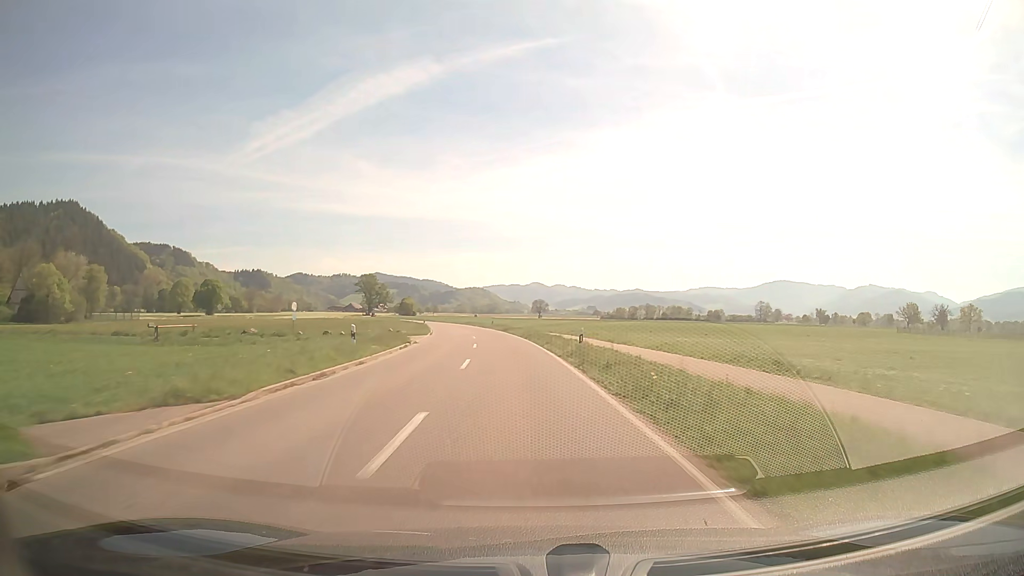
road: secondary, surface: asphalt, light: Day
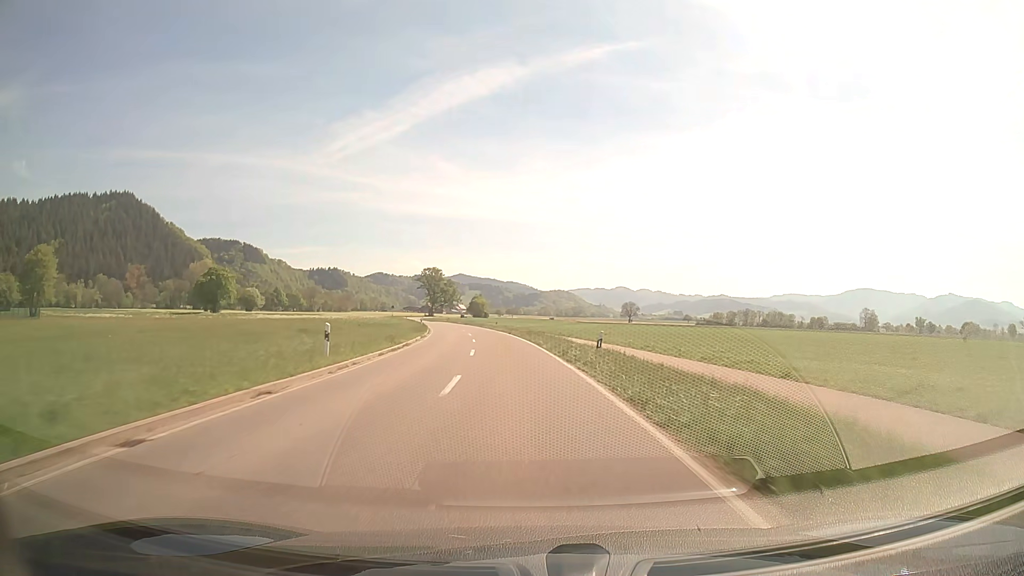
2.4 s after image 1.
(-3.5, +54.3) m; -7°
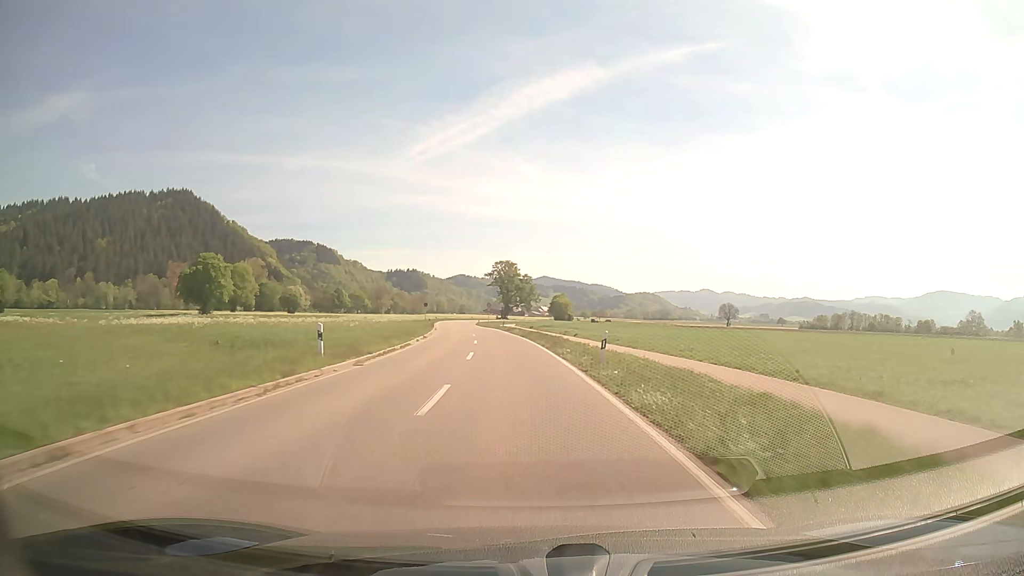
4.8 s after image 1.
(-2.9, +50.2) m; -7°
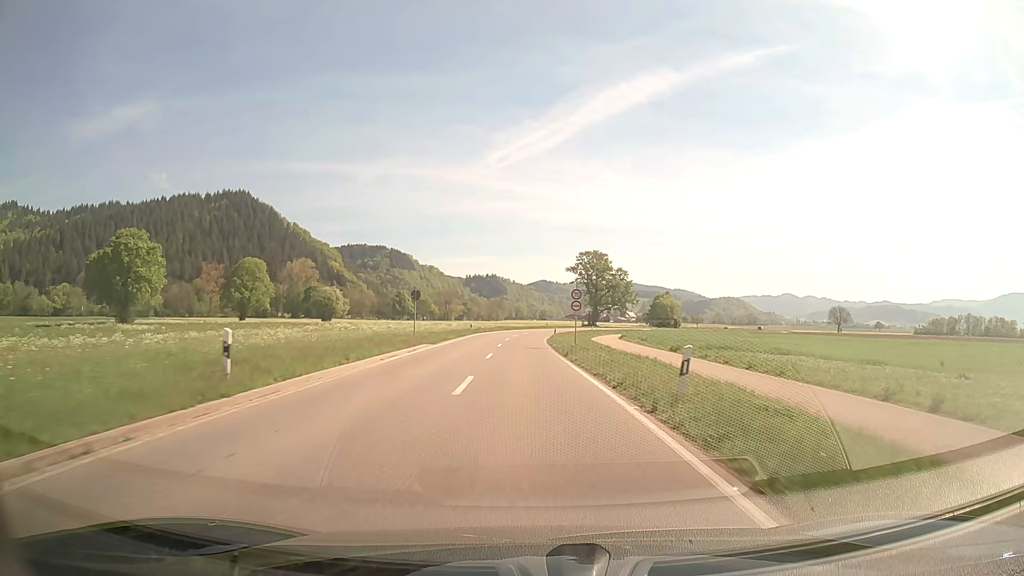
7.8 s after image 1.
(-3.8, +57.3) m; -7°
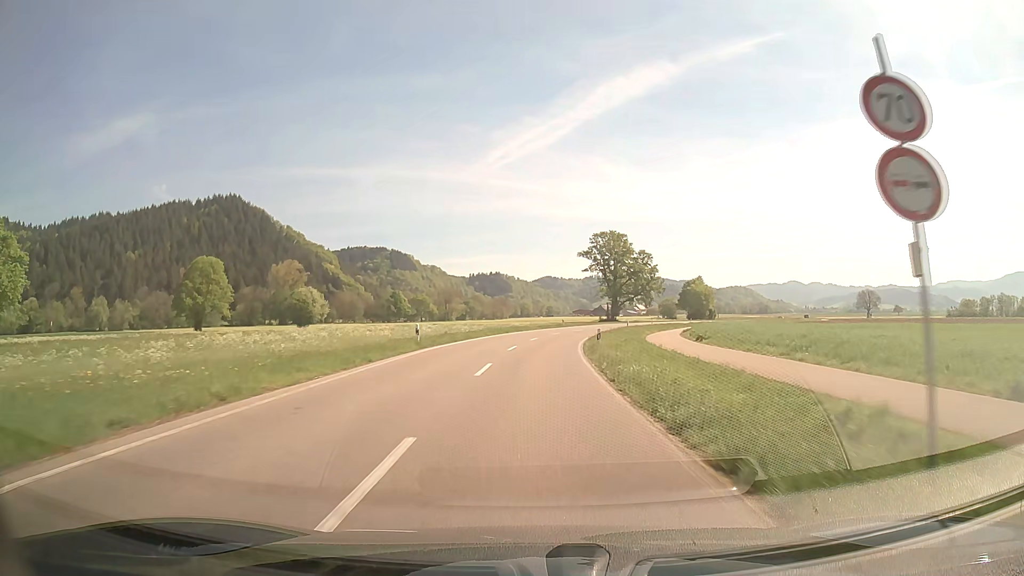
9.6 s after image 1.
(-0.3, +32.4) m; -1°
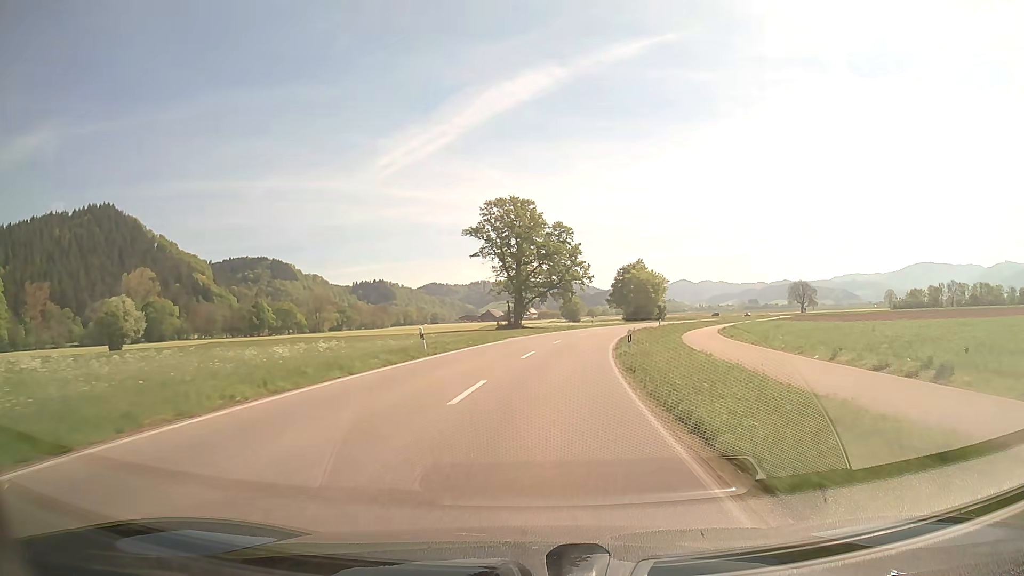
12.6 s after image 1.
(+3.2, +52.8) m; +9°
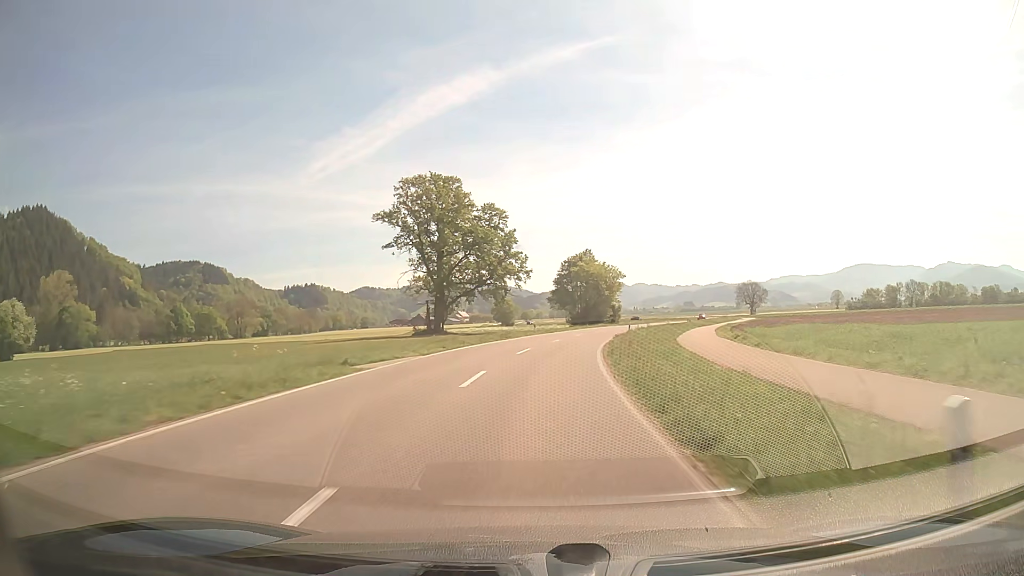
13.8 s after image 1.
(+1.1, +21.1) m; +6°
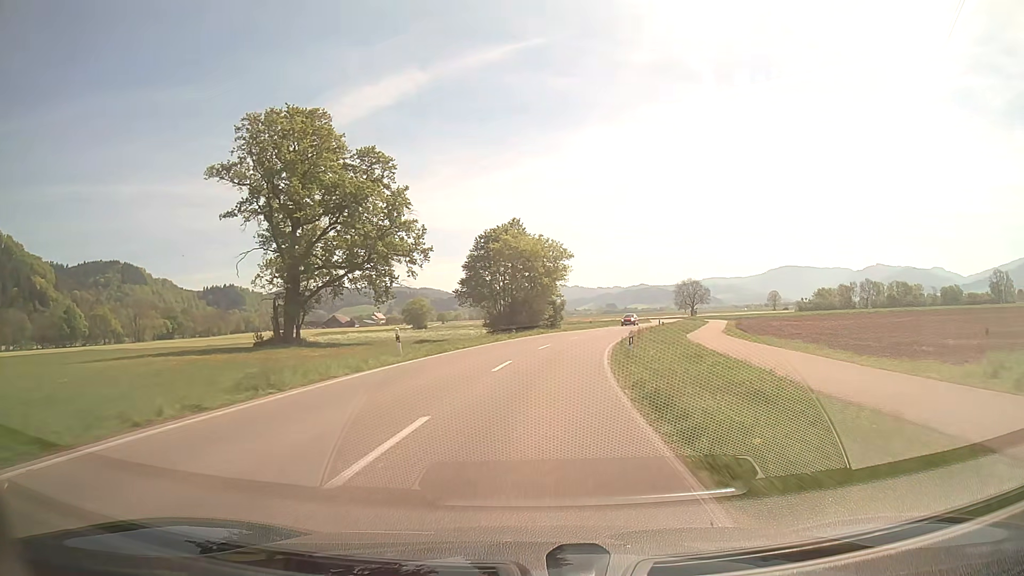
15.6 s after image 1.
(+1.9, +31.7) m; +6°
(0, +10) (+1, +20) (+2, +30) (+4, +40) (+6, +50) (+8, +59) (+11, +69) (+14, +78) (+17, +88) (+20, +97) m
